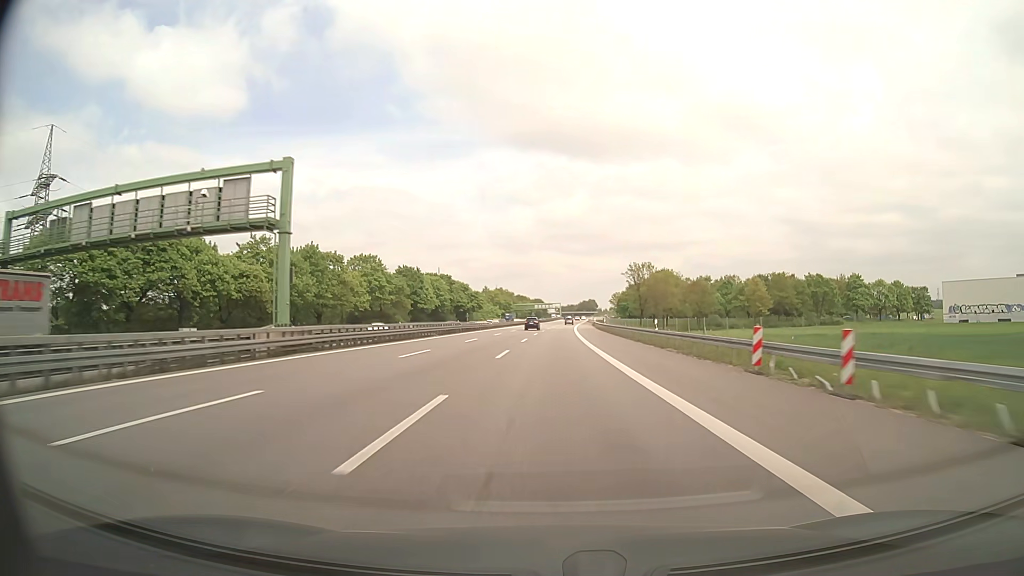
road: motorway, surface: asphalt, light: Day
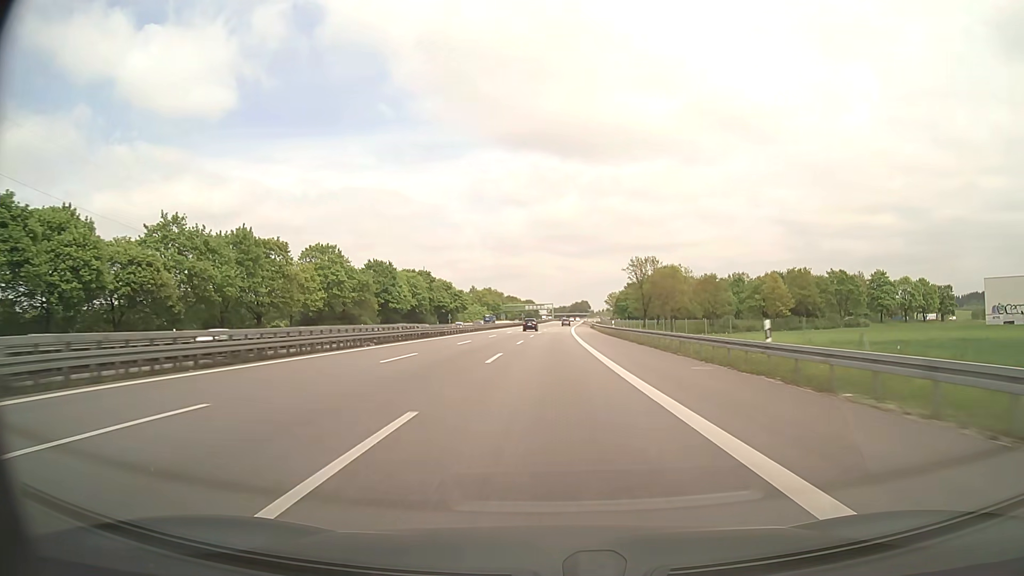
(+0.1, +20.2) m; +1°
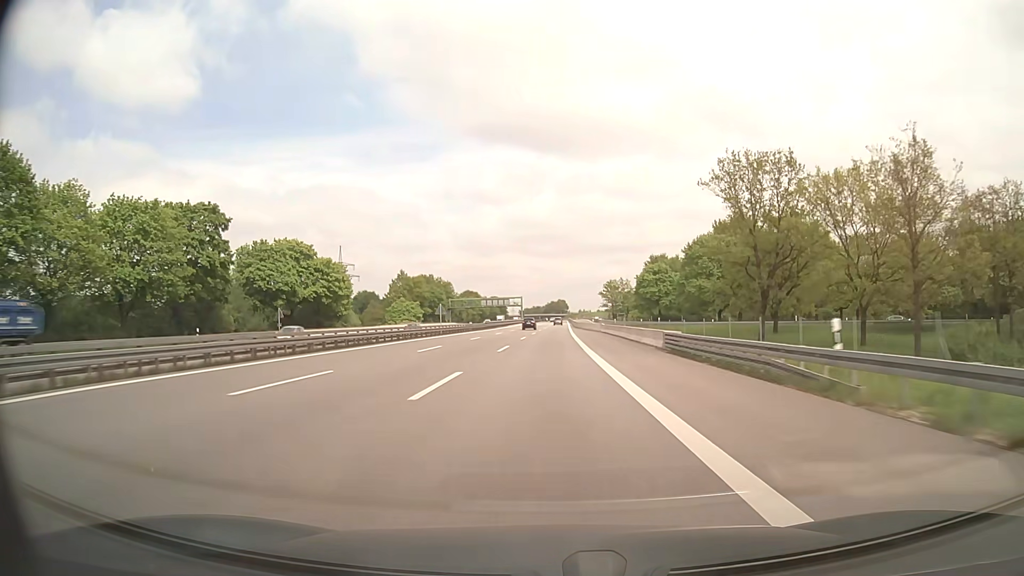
(+2.2, +101.5) m; +2°
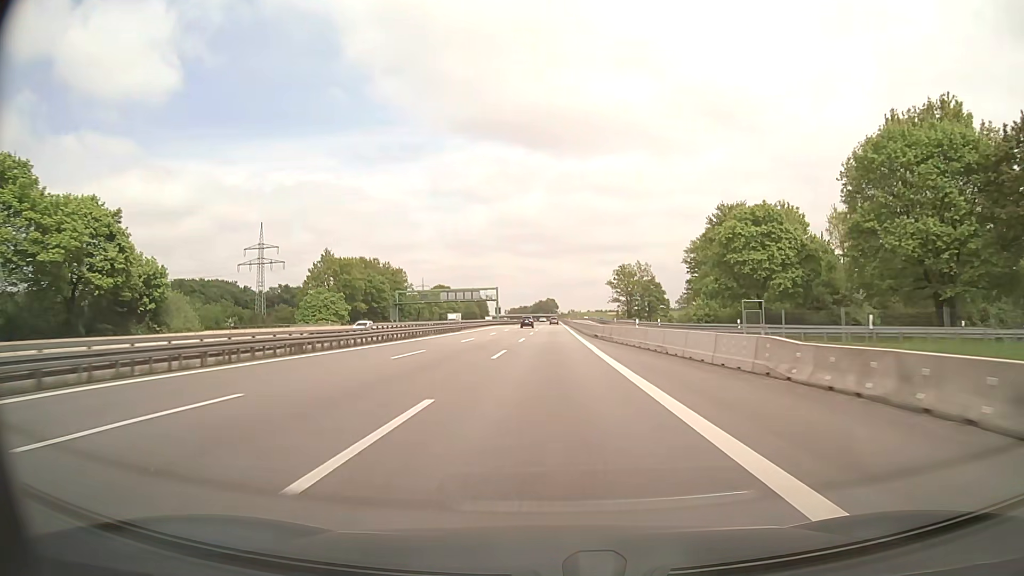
(+0.4, +60.8) m; +1°
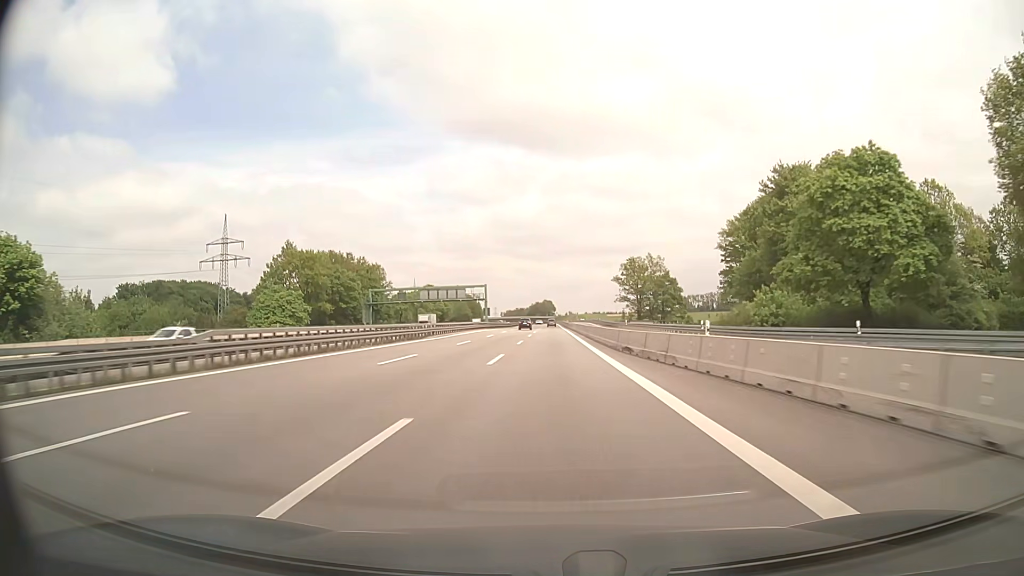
(0.0, +20.3) m; 0°
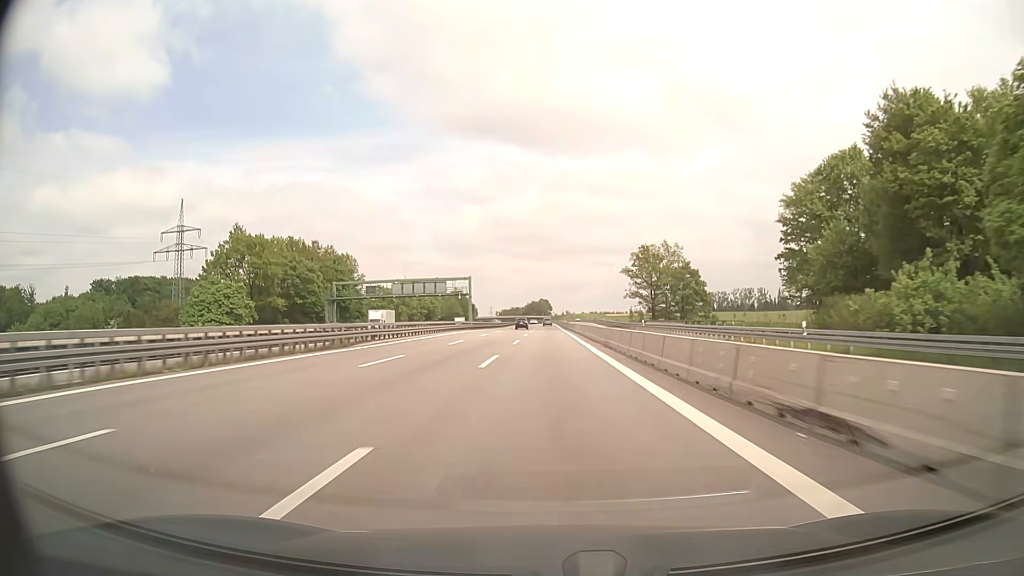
(0.0, +20.3) m; 0°
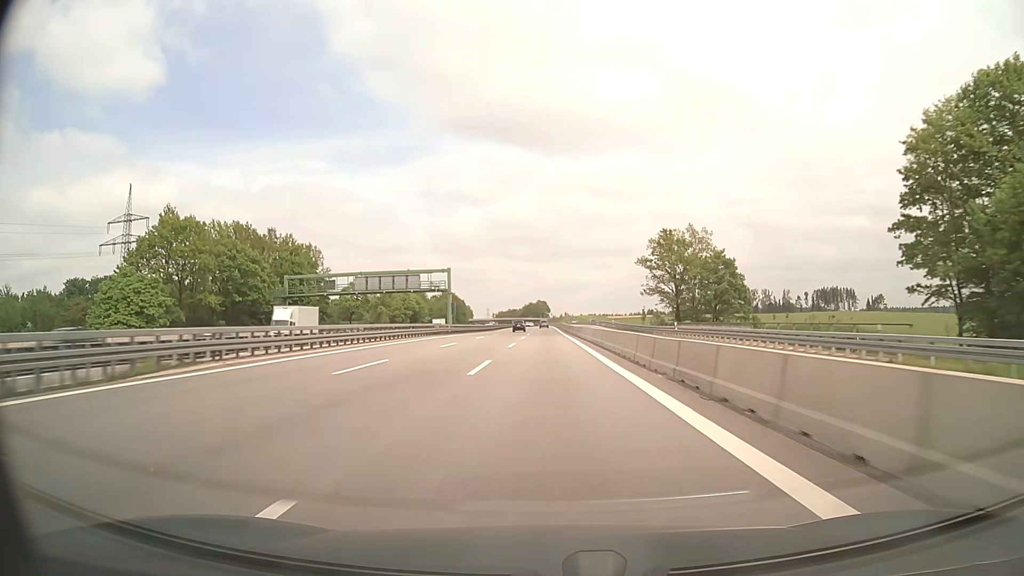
(+0.1, +20.4) m; 0°
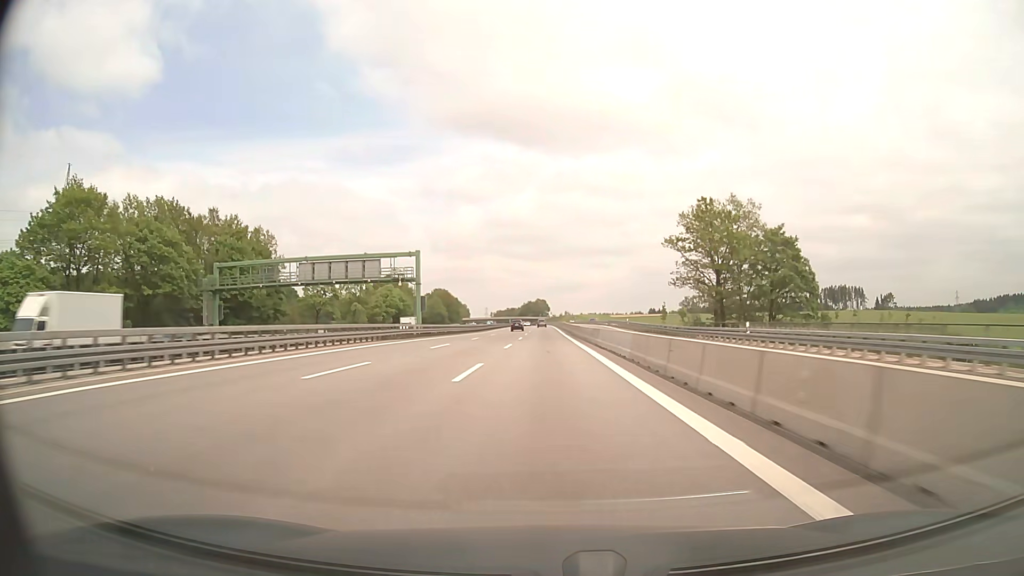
(0.0, +20.4) m; 0°
